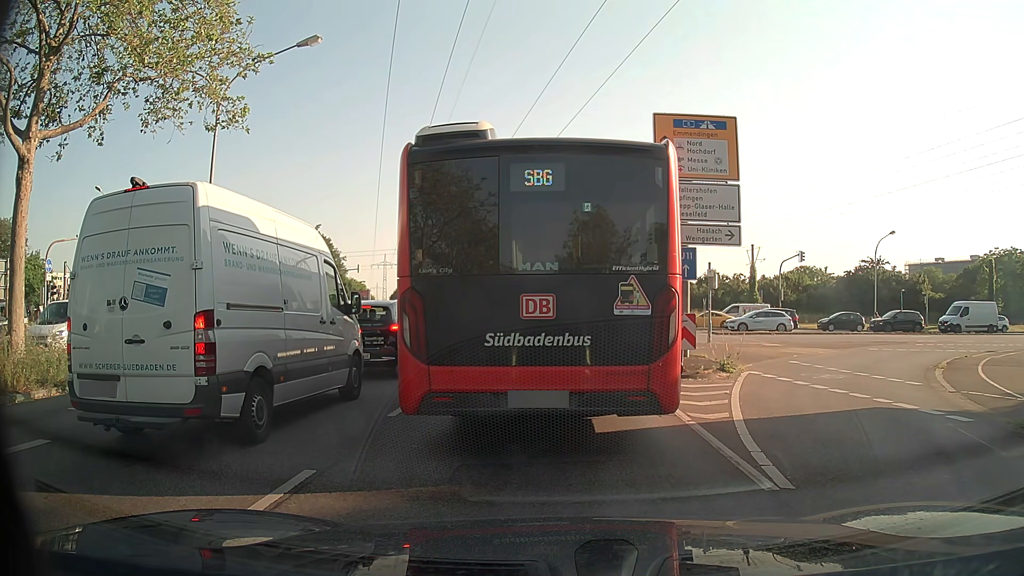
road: primary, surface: asphalt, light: Day
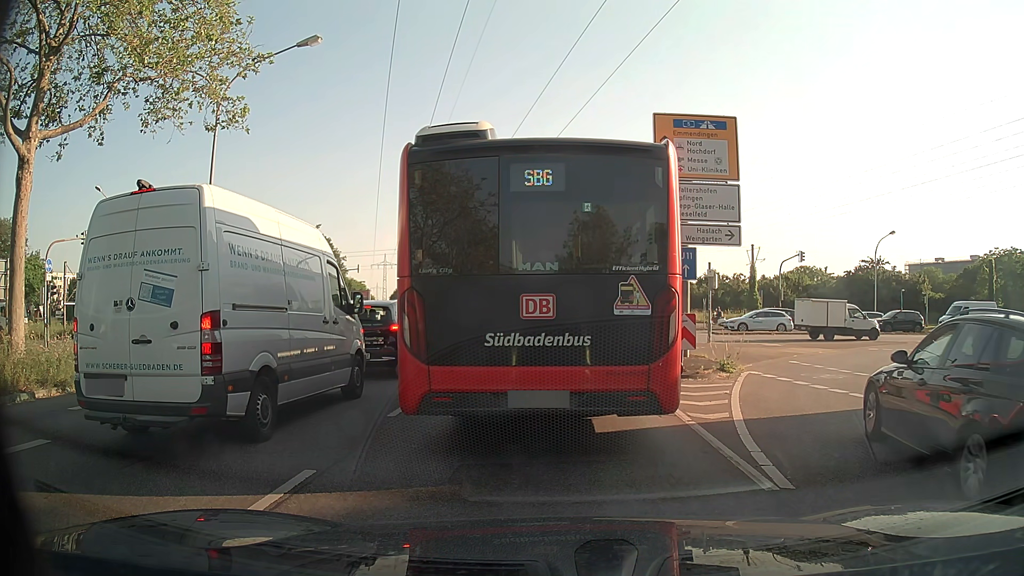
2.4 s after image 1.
(0.0, 0.0) m; 0°
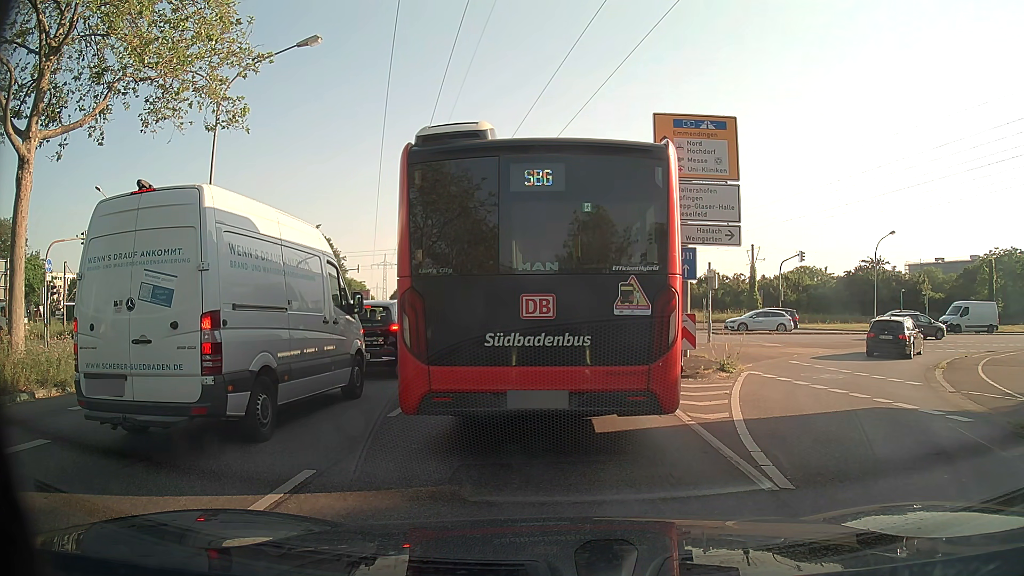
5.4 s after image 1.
(0.0, 0.0) m; 0°
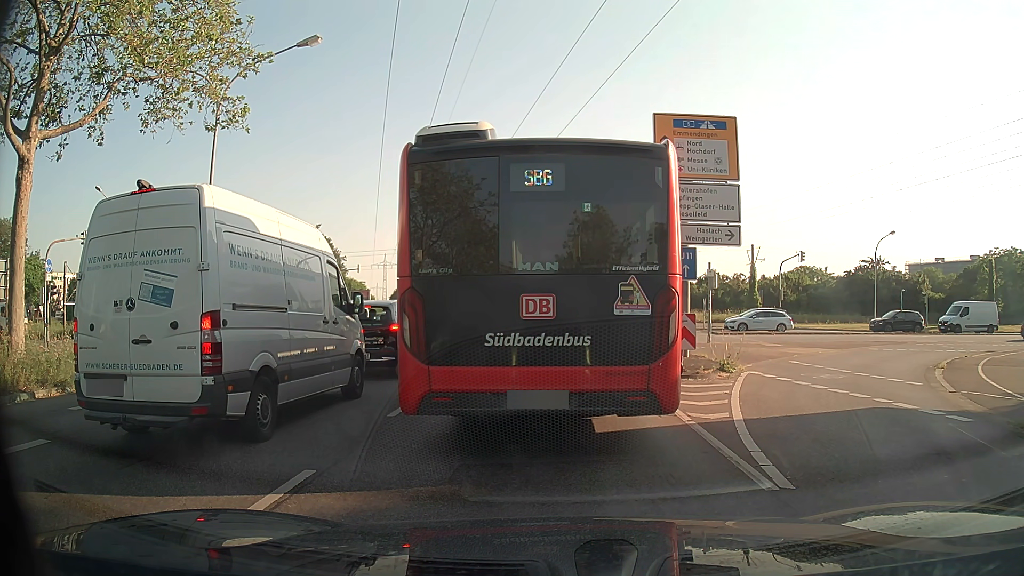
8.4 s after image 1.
(0.0, 0.0) m; 0°
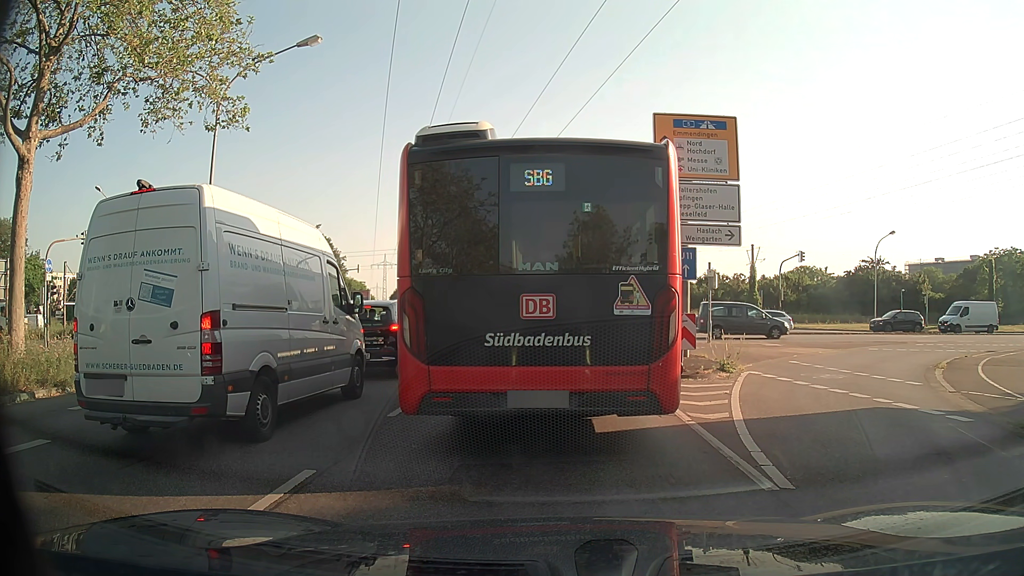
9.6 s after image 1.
(0.0, 0.0) m; 0°
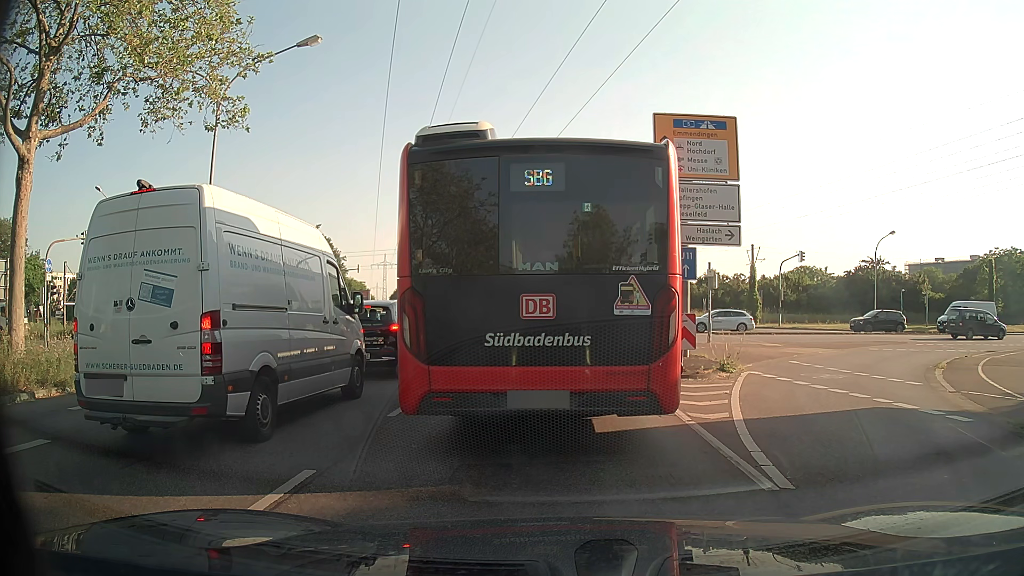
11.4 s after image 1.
(0.0, 0.0) m; 0°
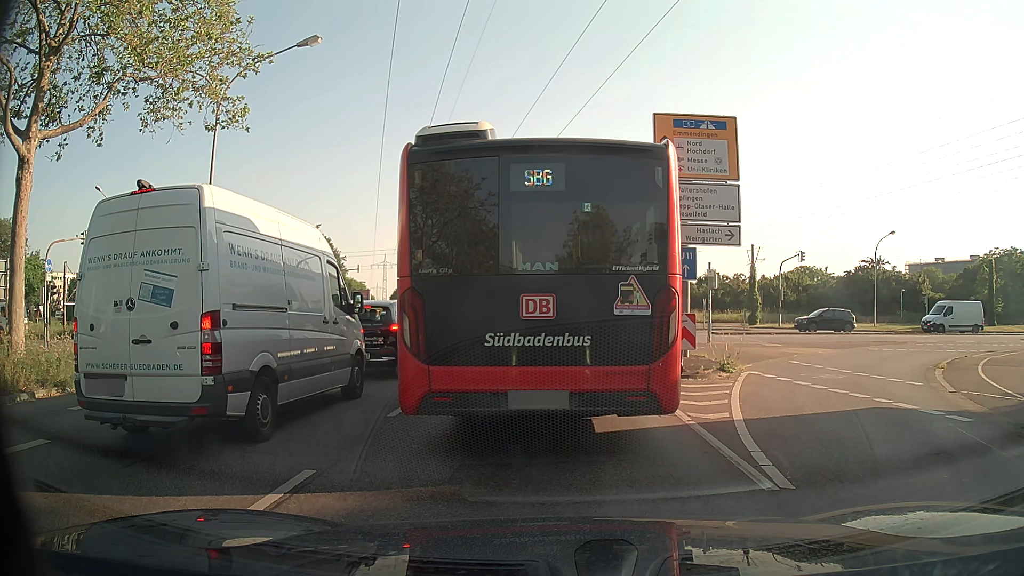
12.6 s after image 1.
(0.0, 0.0) m; 0°
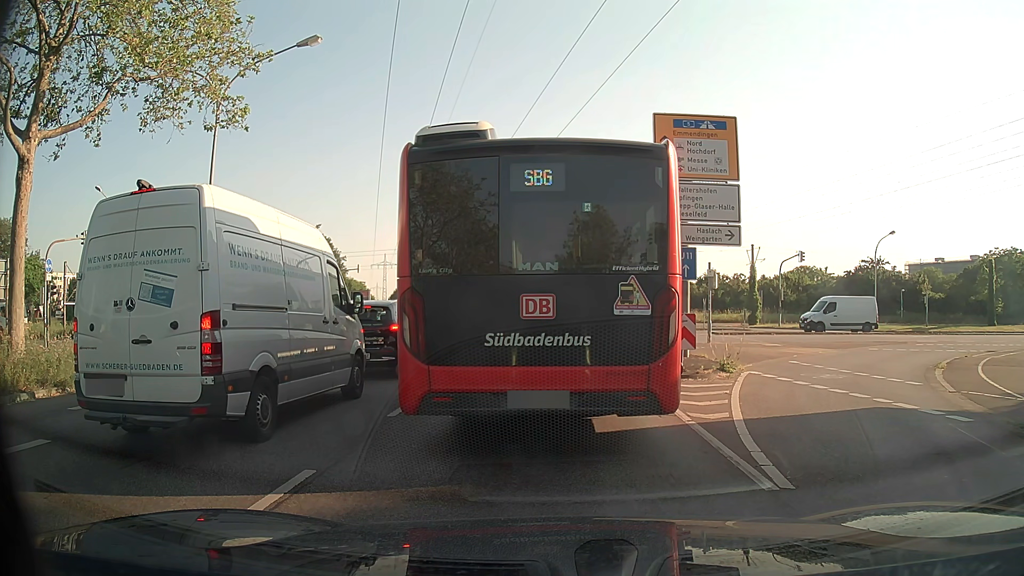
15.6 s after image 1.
(0.0, 0.0) m; 0°
(-1, +10) (-2, +20) (-3, +30) (-4, +40) (-5, +50) (-6, +60) (-8, +70) (-10, +79) (-11, +89) (-13, +99) m
